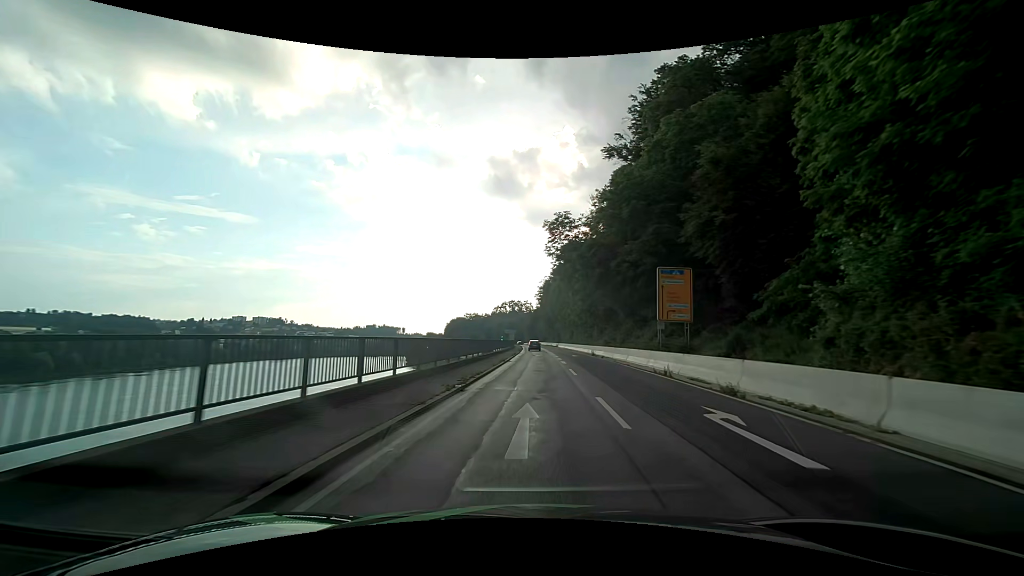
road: primary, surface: asphalt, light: Day
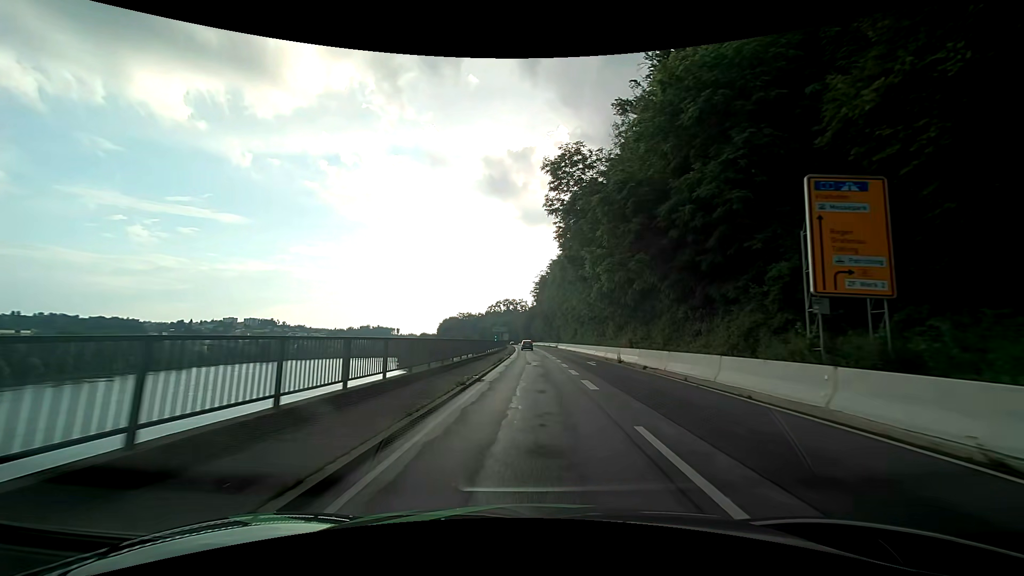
(+0.1, +16.3) m; +1°
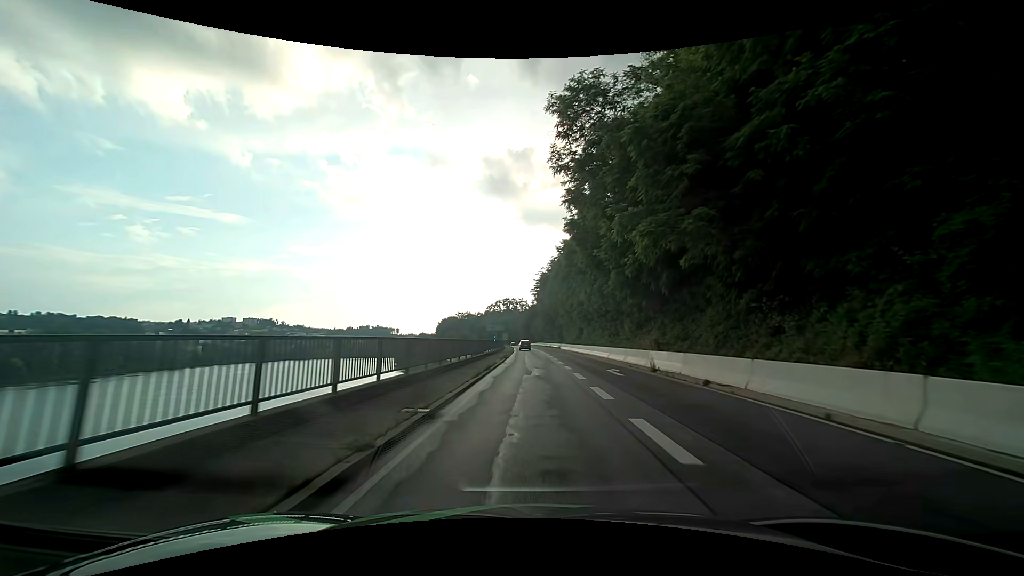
(0.0, +8.2) m; 0°
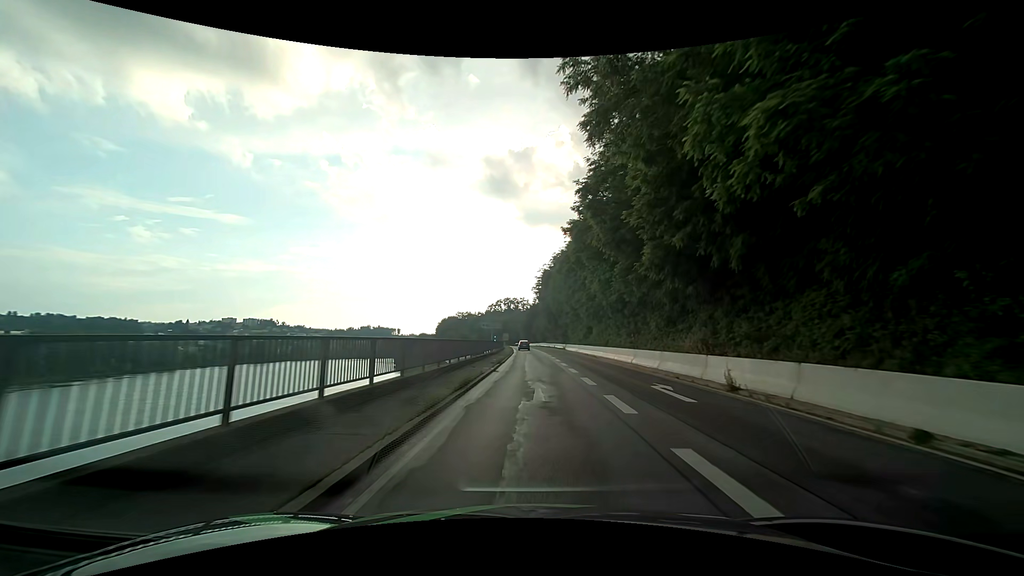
(0.0, +8.3) m; 0°
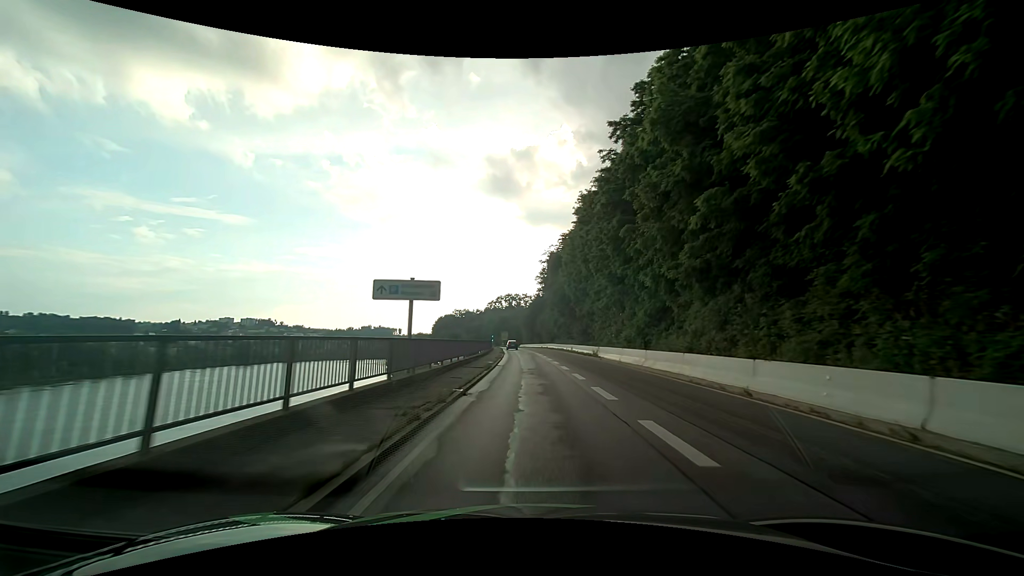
(0.0, +34.0) m; 0°
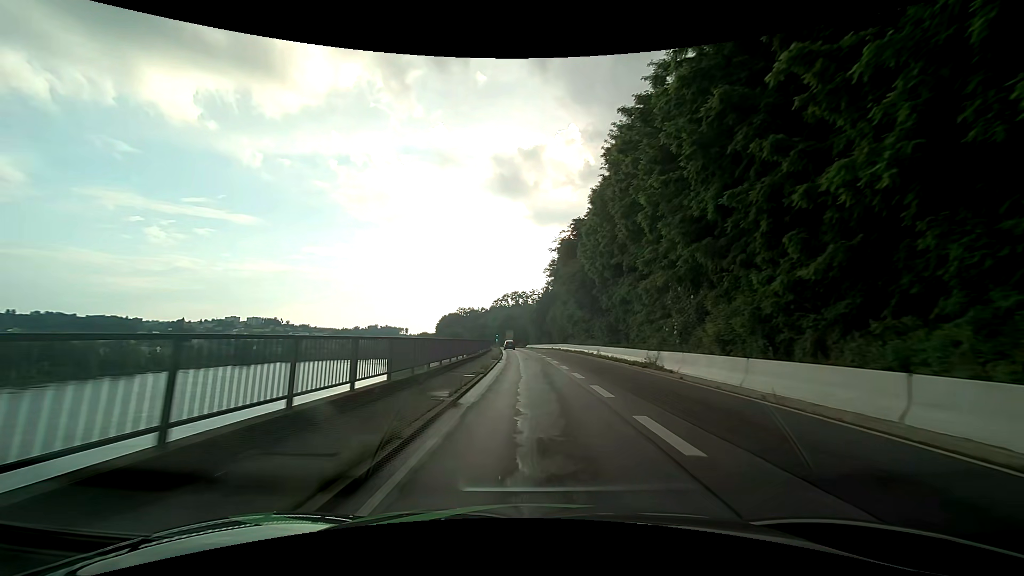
(-0.1, +17.6) m; -1°
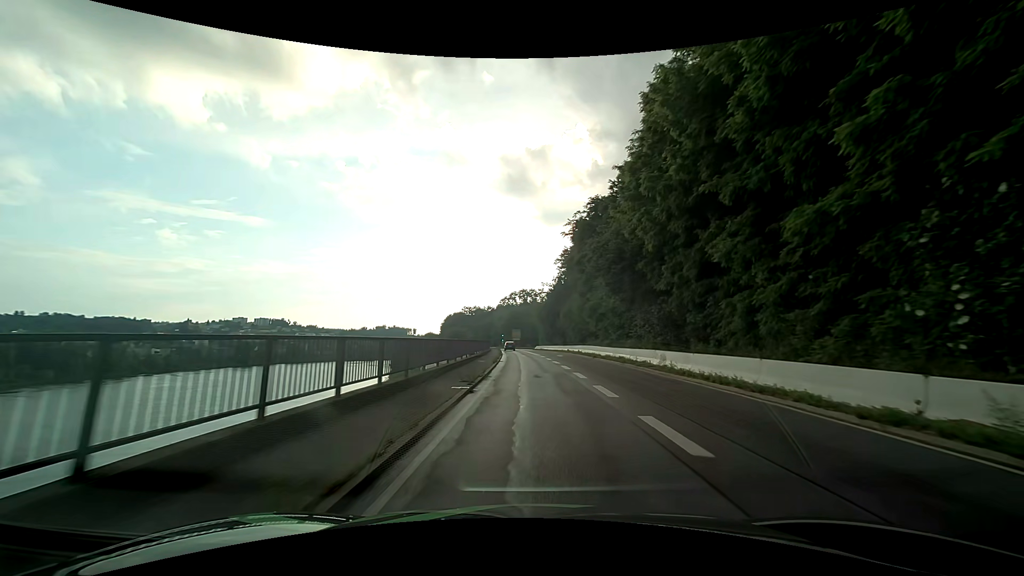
(-0.1, +18.0) m; -1°
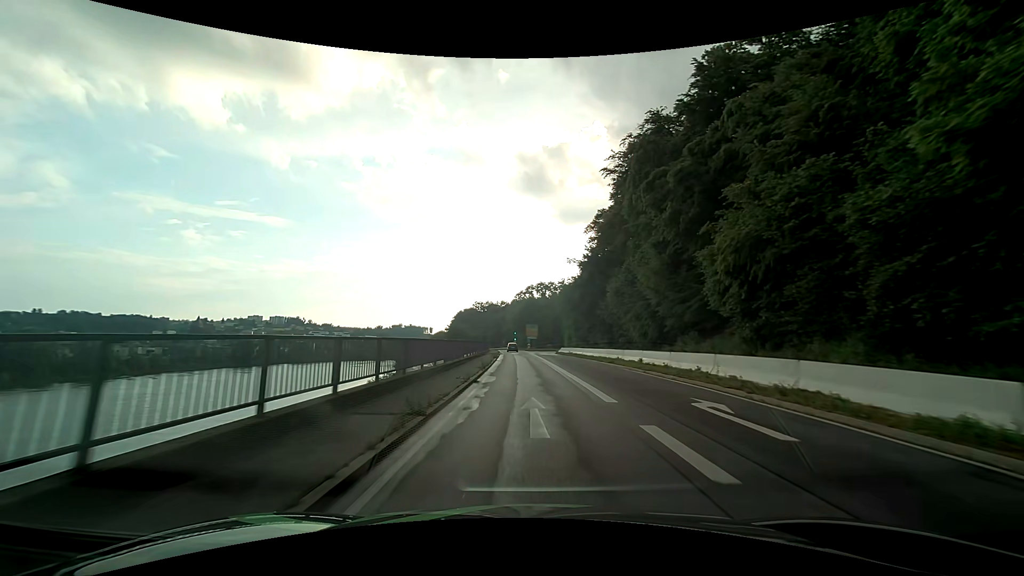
(-0.7, +37.2) m; -2°
(0, +10) (0, +20) (-1, +30) (-1, +40) (-2, +50) (-2, +60) (-3, +70) (-3, +80) (-4, +90) (-5, +100) m
